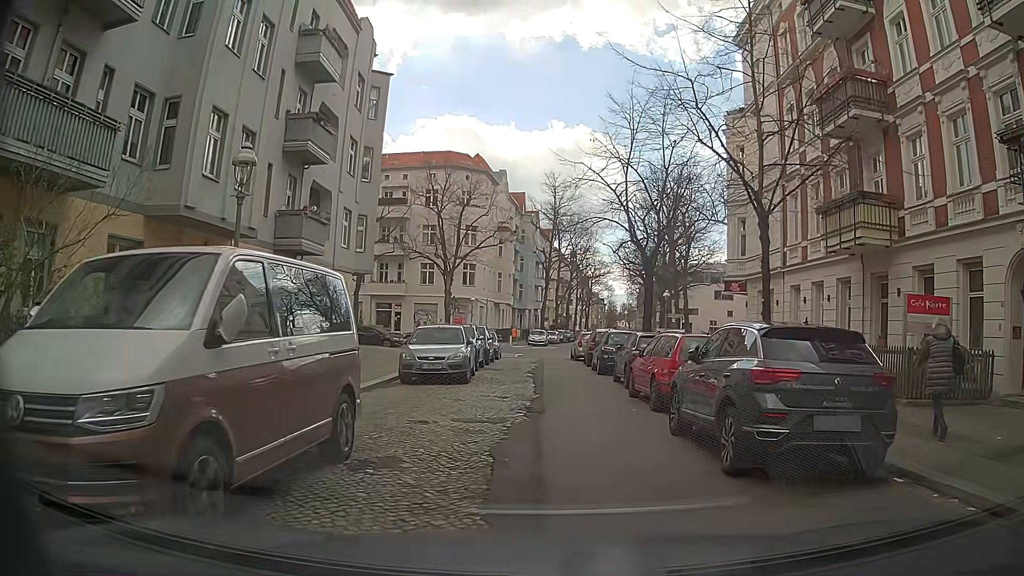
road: residential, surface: asphalt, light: Day
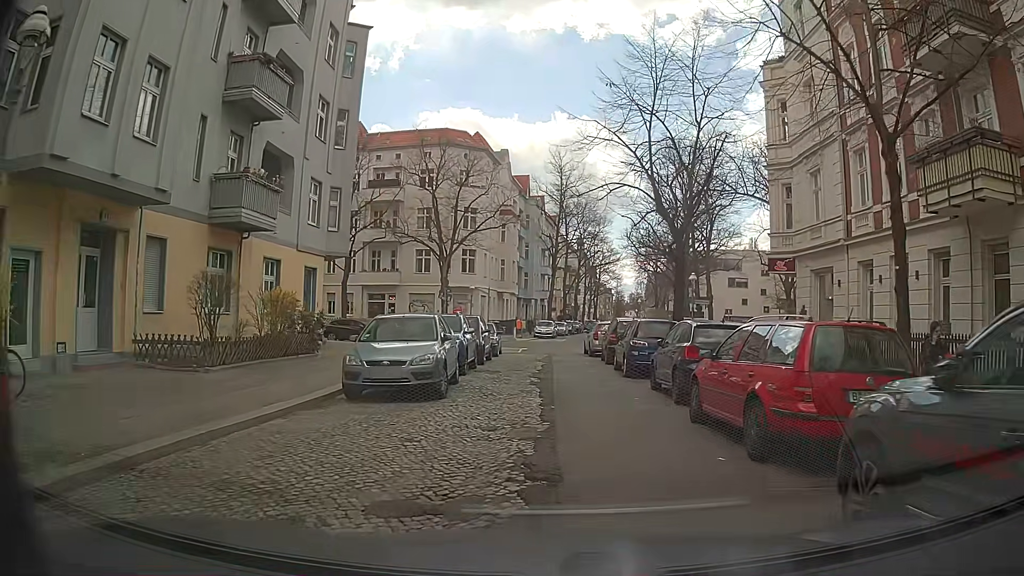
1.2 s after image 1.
(+0.1, +5.5) m; +2°
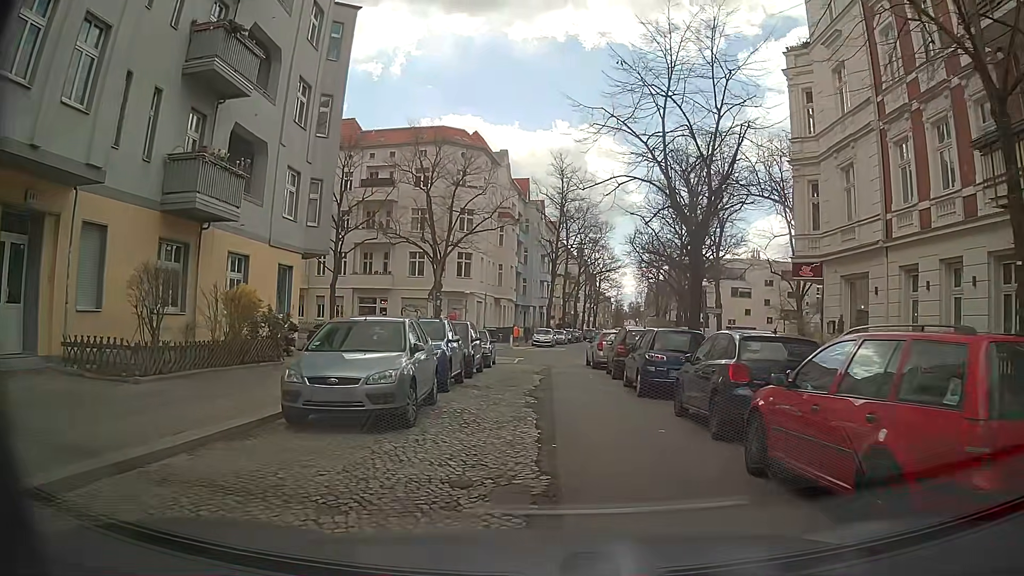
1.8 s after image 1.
(0.0, +2.8) m; -3°
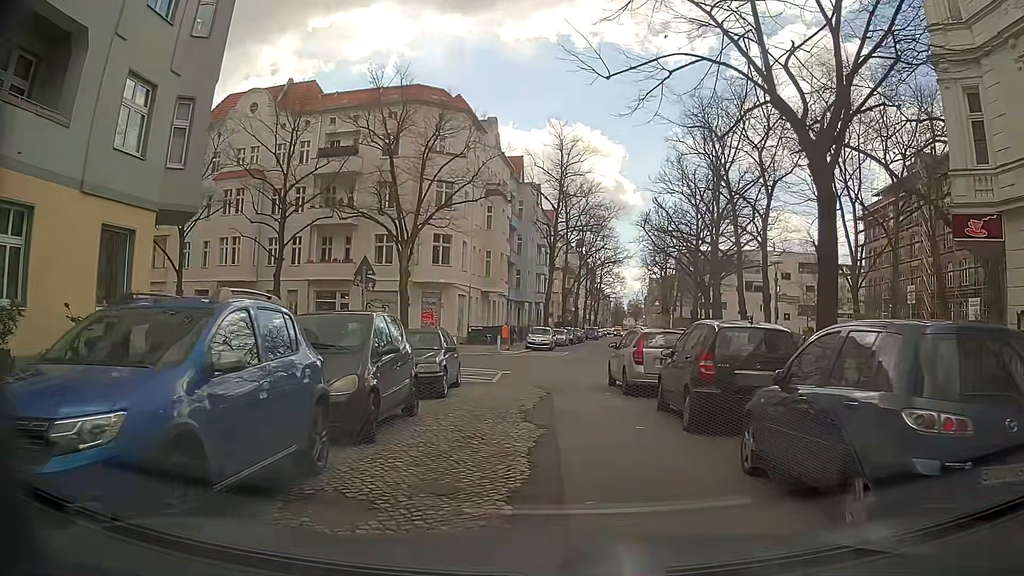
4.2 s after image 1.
(+0.6, +10.6) m; +3°
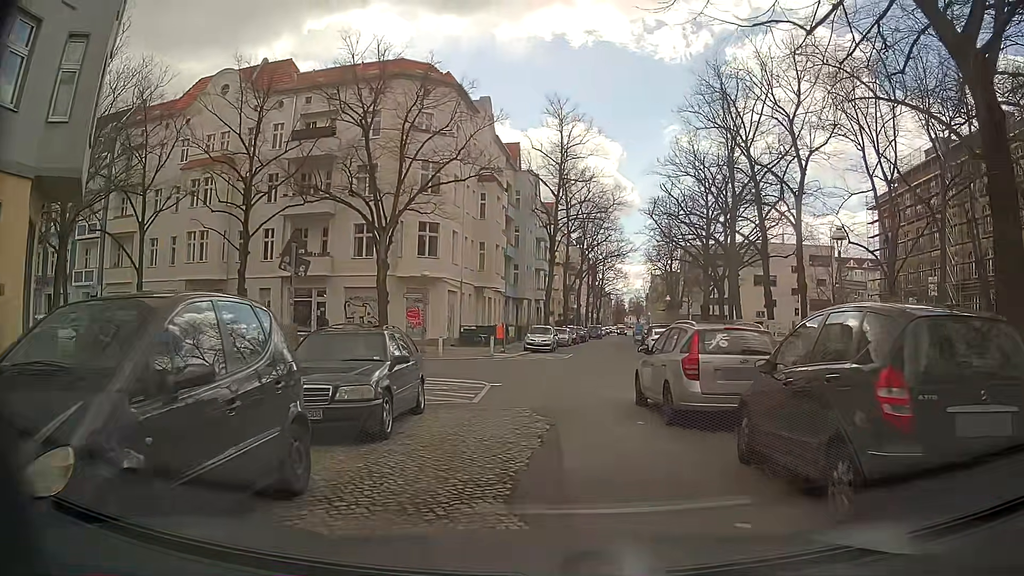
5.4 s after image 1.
(+0.1, +5.1) m; 0°
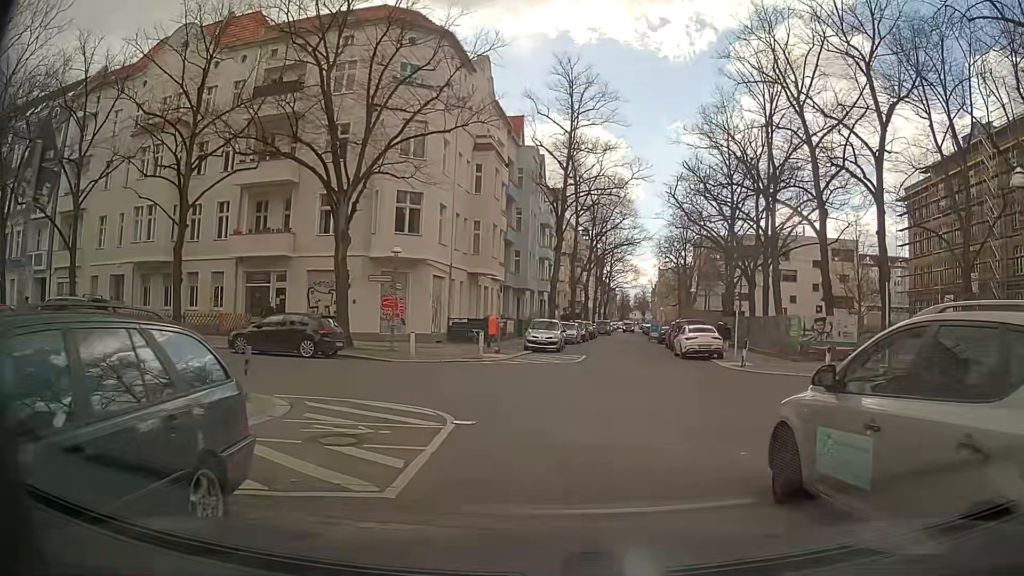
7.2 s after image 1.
(+0.1, +7.5) m; +2°
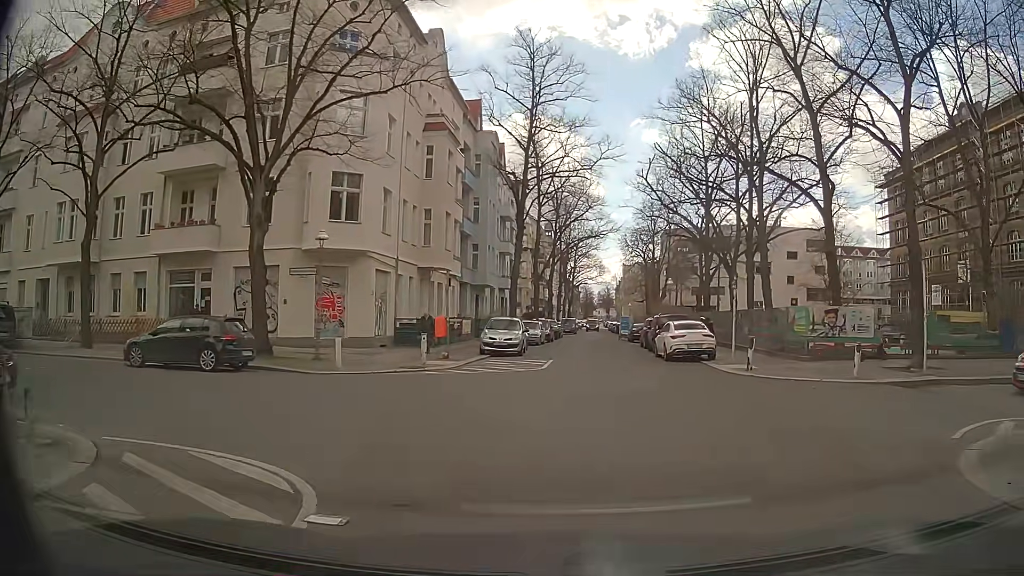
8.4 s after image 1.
(+0.1, +4.5) m; +3°
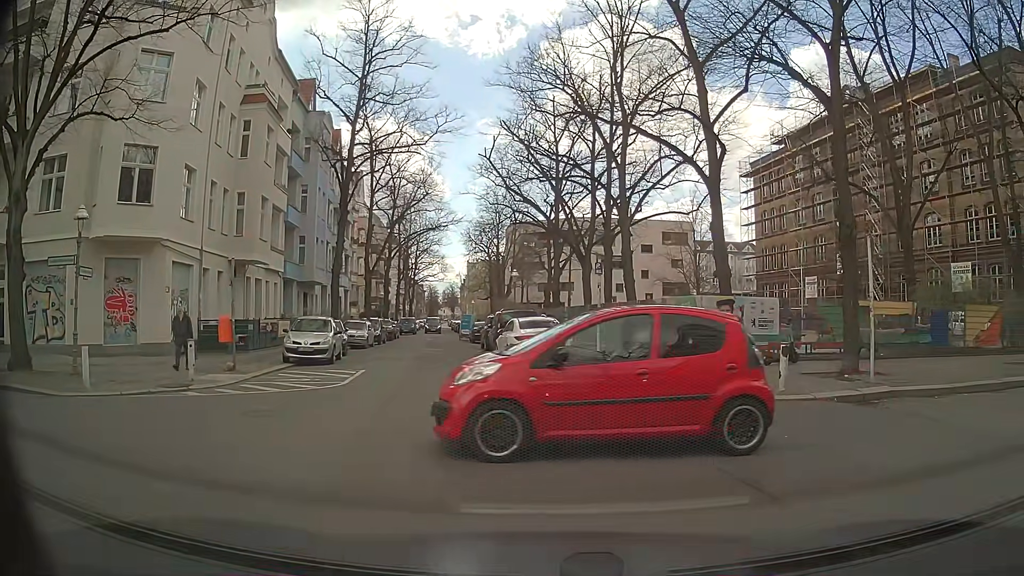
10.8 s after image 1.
(+0.4, +4.8) m; +9°
